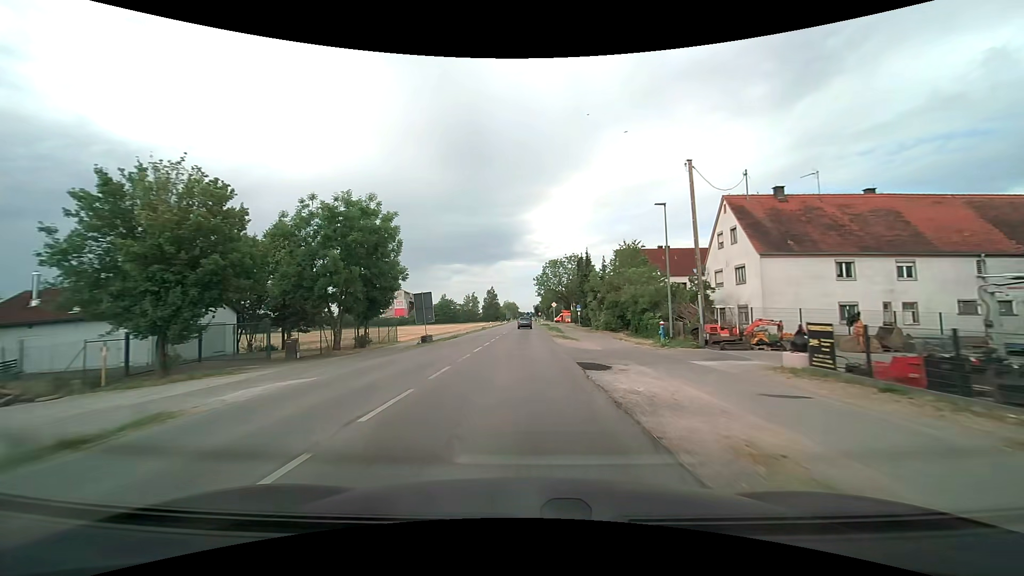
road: tertiary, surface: asphalt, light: Day
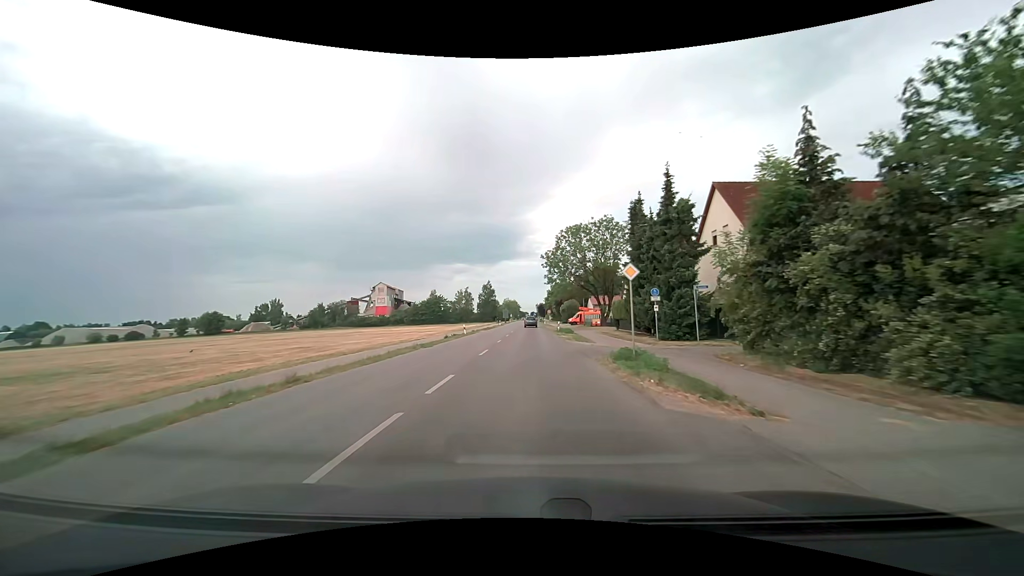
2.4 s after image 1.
(-0.5, +38.5) m; 0°
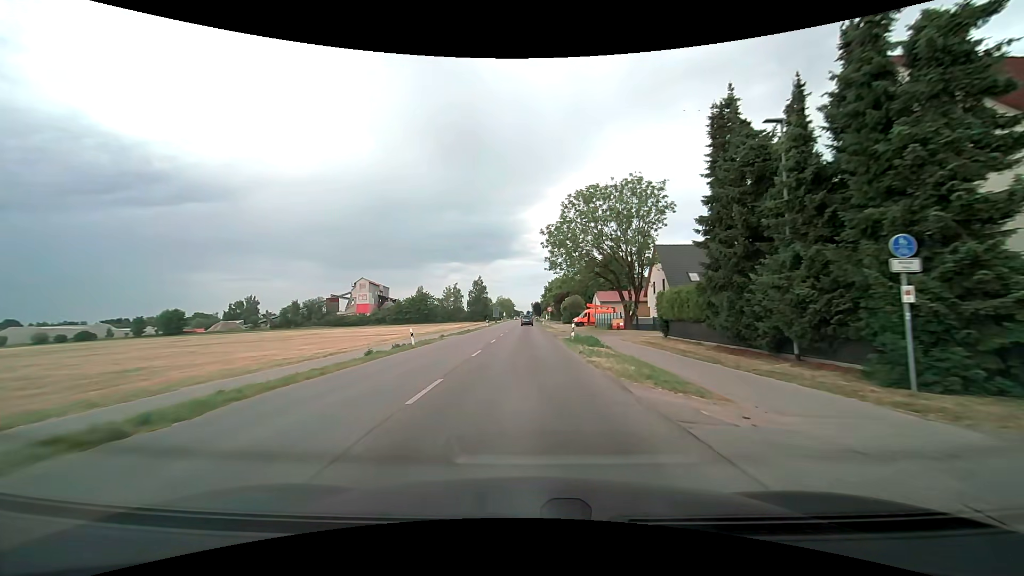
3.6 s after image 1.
(0.0, +19.0) m; +1°
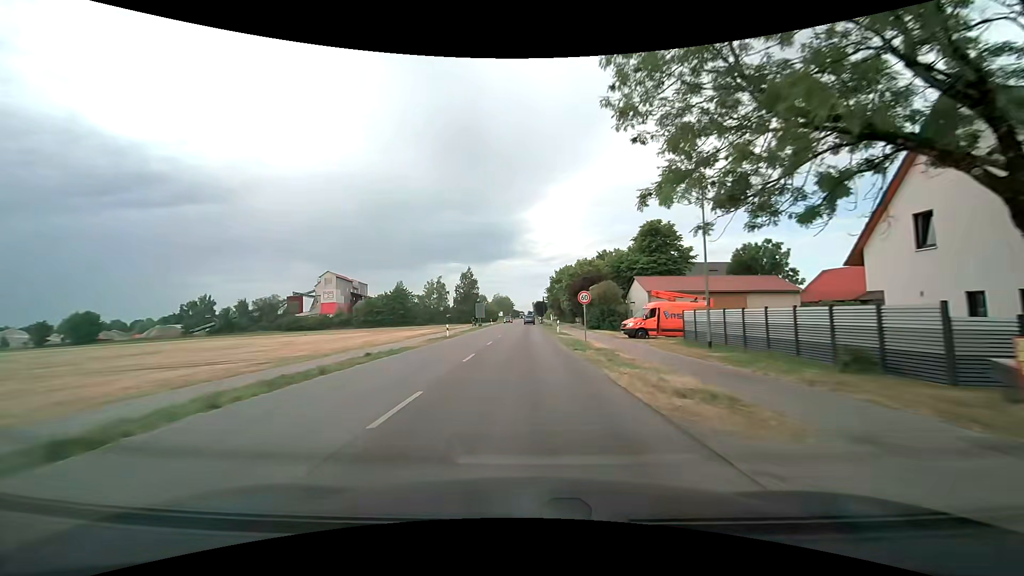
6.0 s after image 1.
(-0.1, +37.7) m; 0°
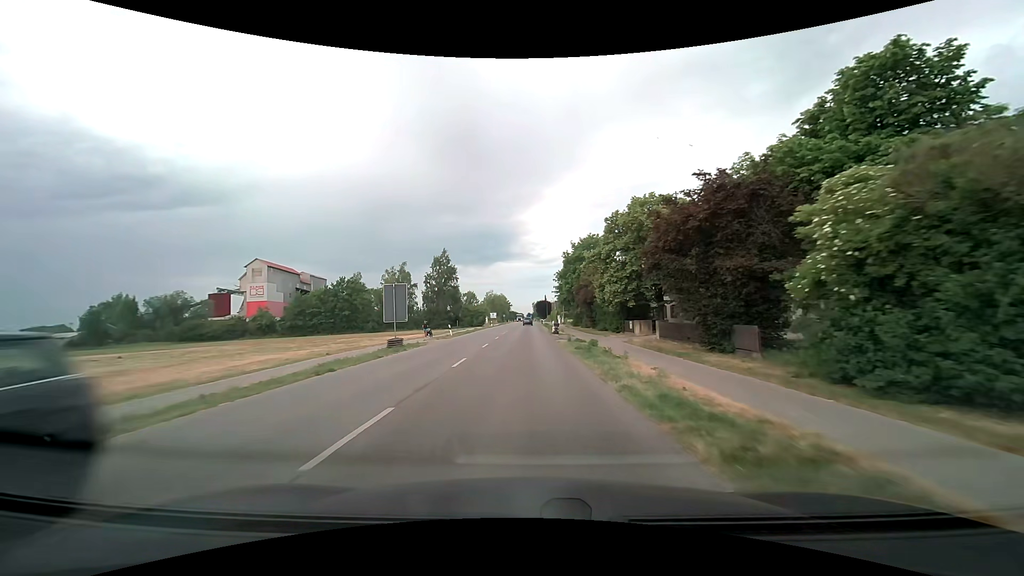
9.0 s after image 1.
(-0.2, +46.5) m; 0°
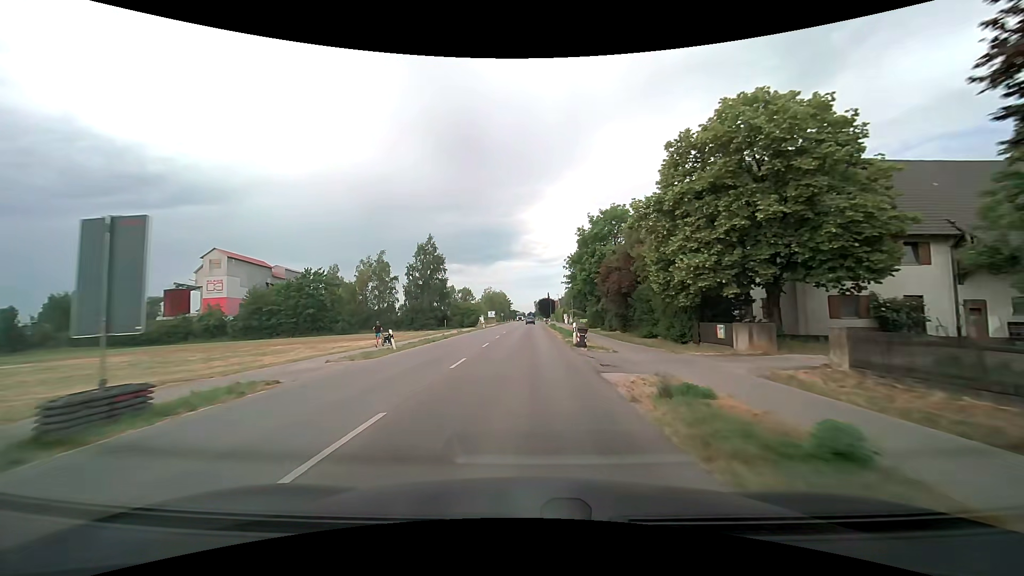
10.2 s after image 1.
(-0.1, +18.5) m; 0°
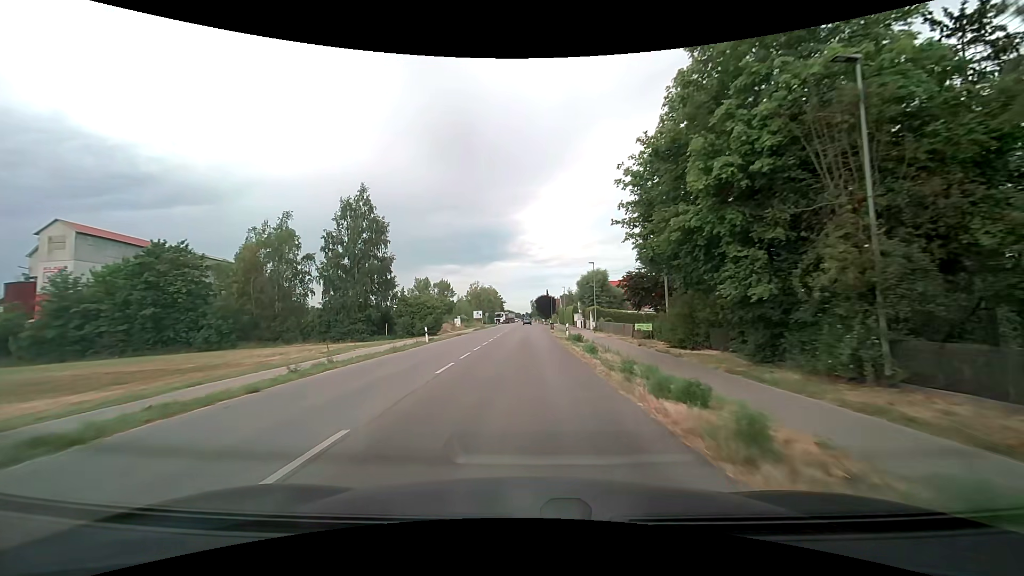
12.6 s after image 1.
(+0.2, +37.0) m; 0°
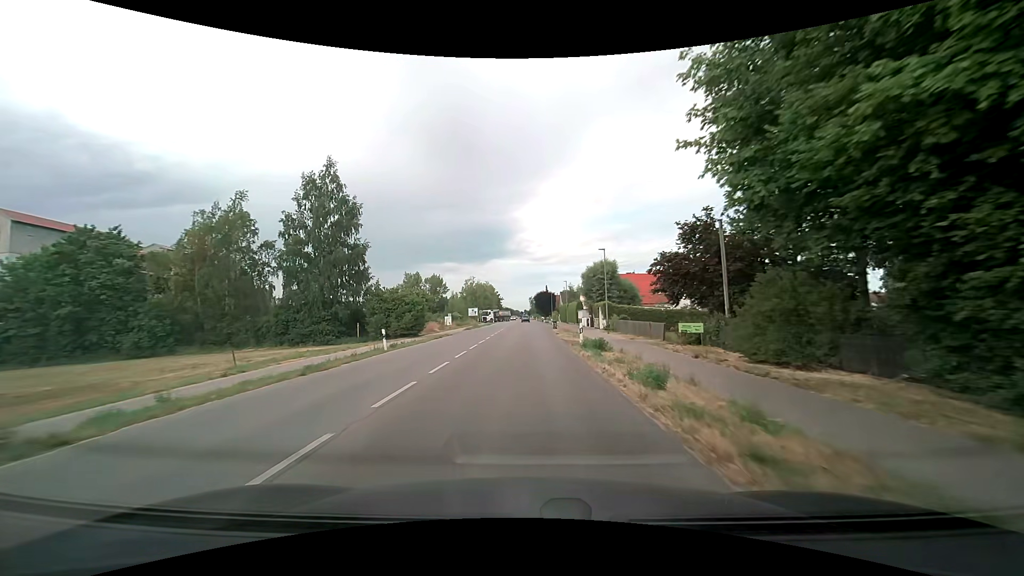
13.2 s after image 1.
(+0.1, +9.3) m; 0°
(0, +10) (0, +20) (0, +30) (0, +40) (0, +50) (0, +60) (0, +70) (0, +80) (0, +90) (0, +100) m
